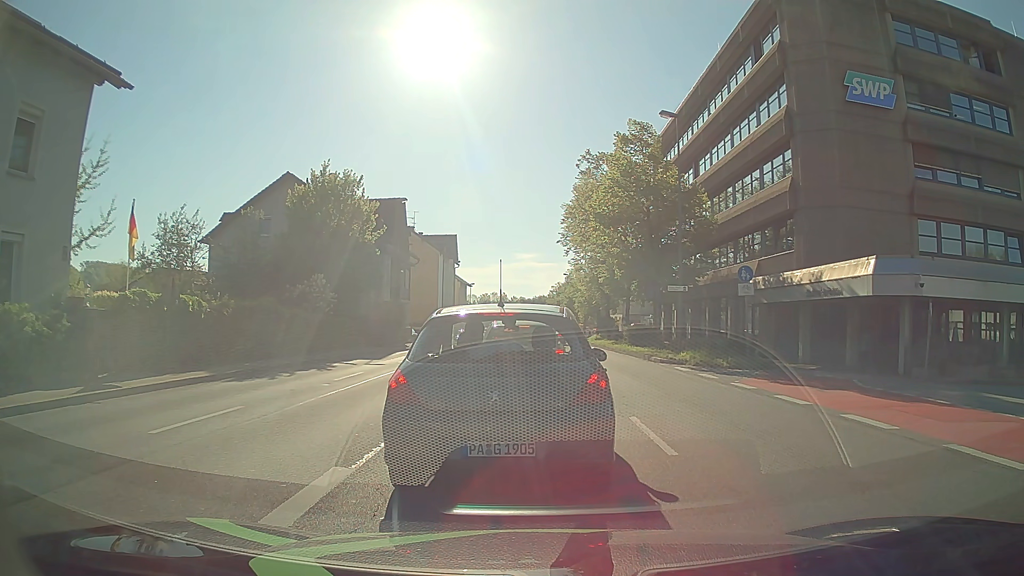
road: primary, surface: asphalt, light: Day
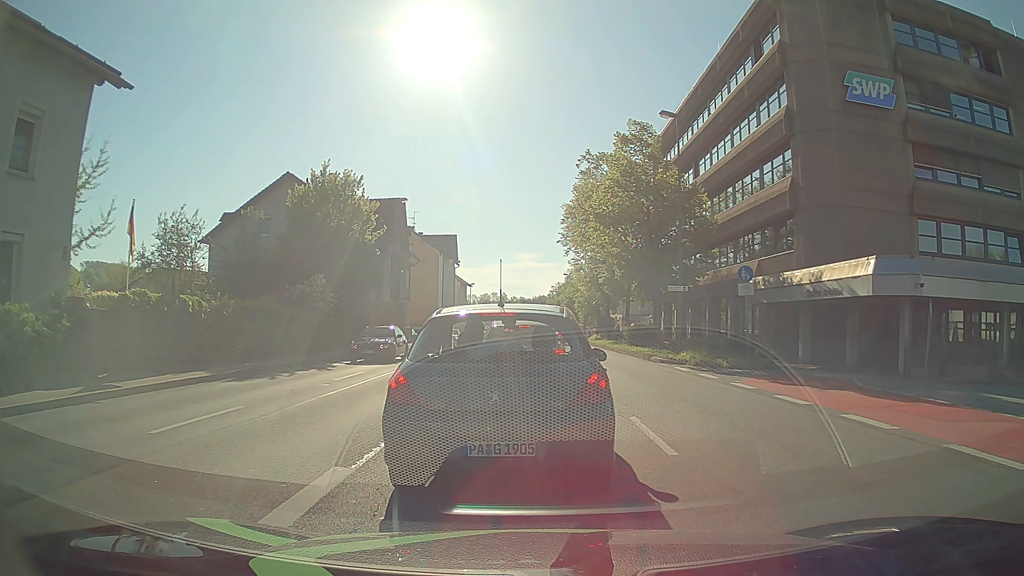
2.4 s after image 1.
(0.0, 0.0) m; 0°
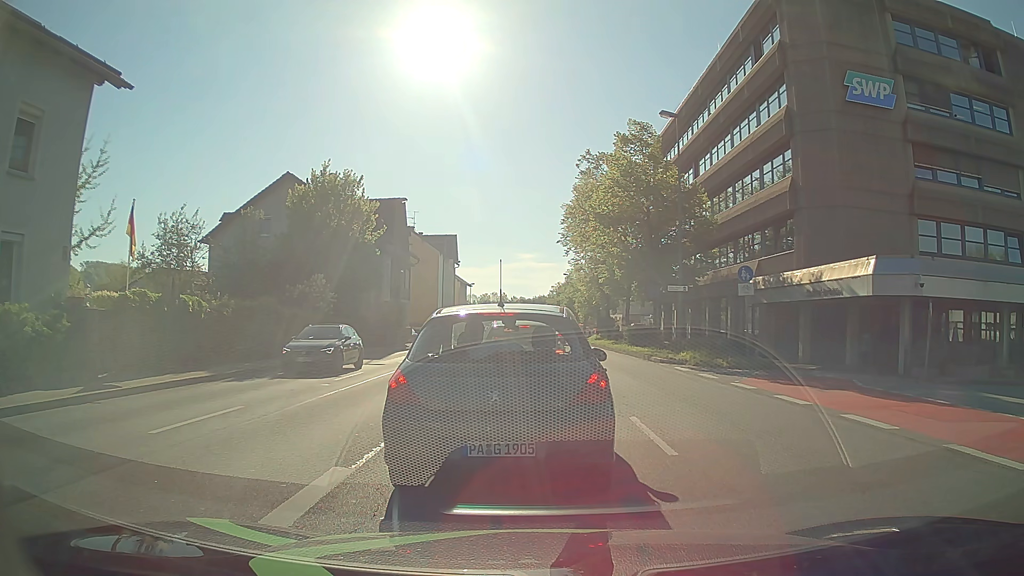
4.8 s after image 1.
(0.0, 0.0) m; 0°
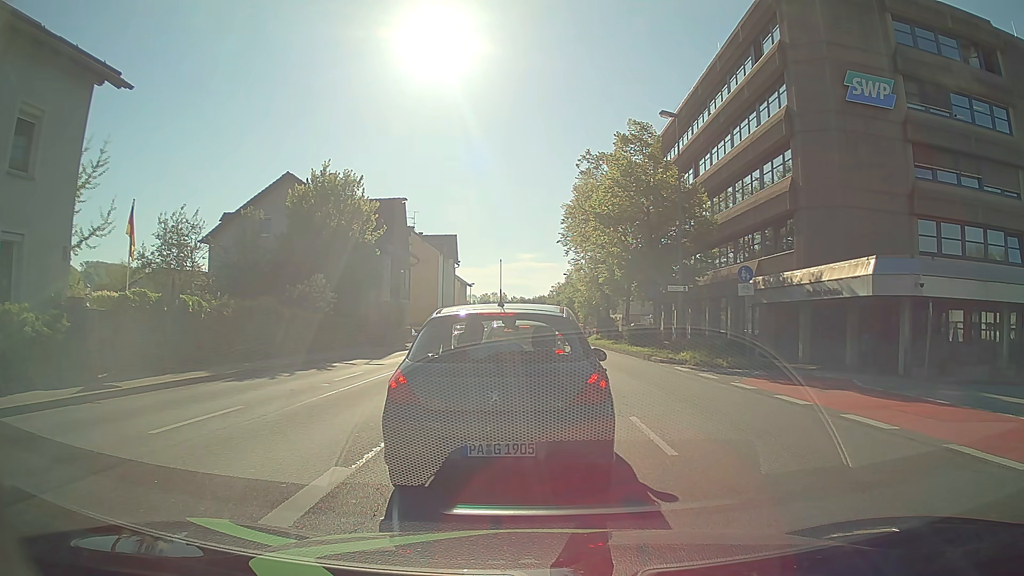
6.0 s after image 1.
(0.0, 0.0) m; 0°
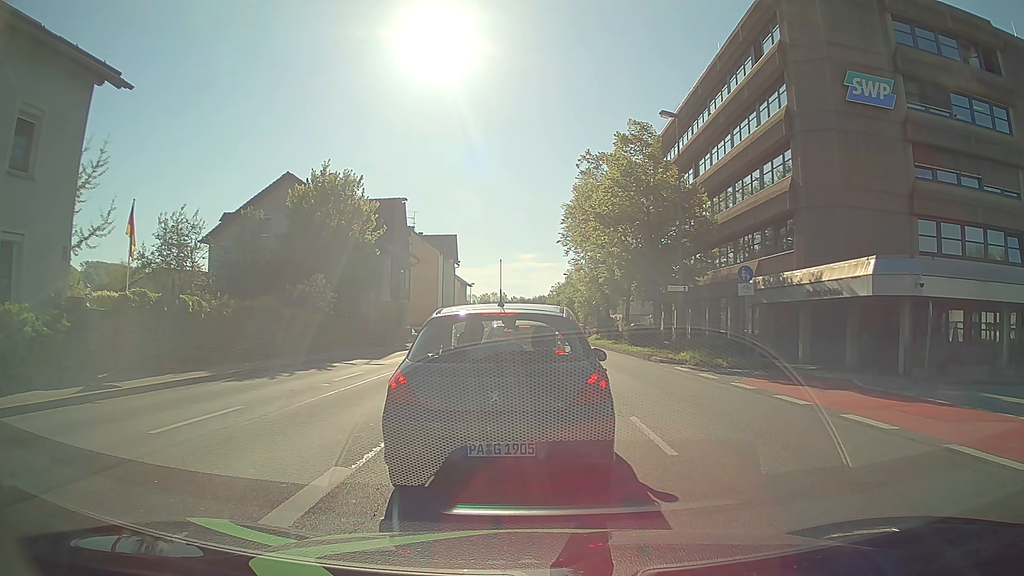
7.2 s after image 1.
(0.0, 0.0) m; 0°
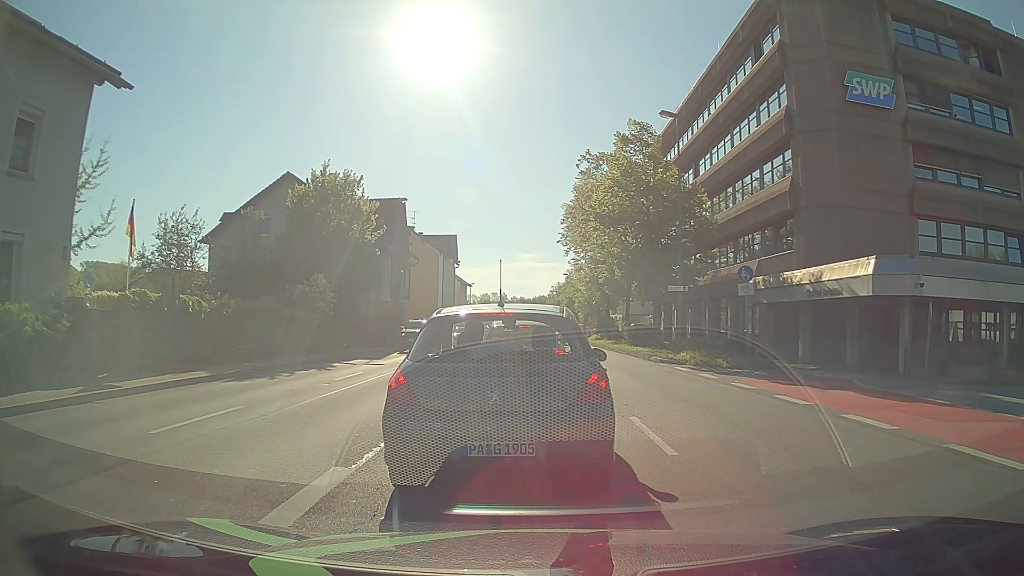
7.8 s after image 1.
(0.0, 0.0) m; 0°
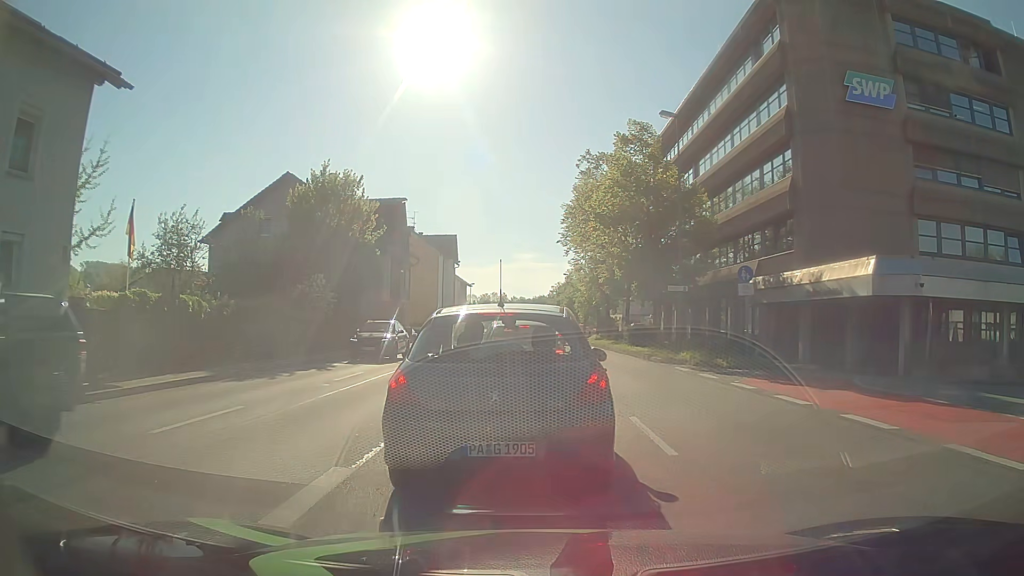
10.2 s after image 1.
(0.0, 0.0) m; 0°
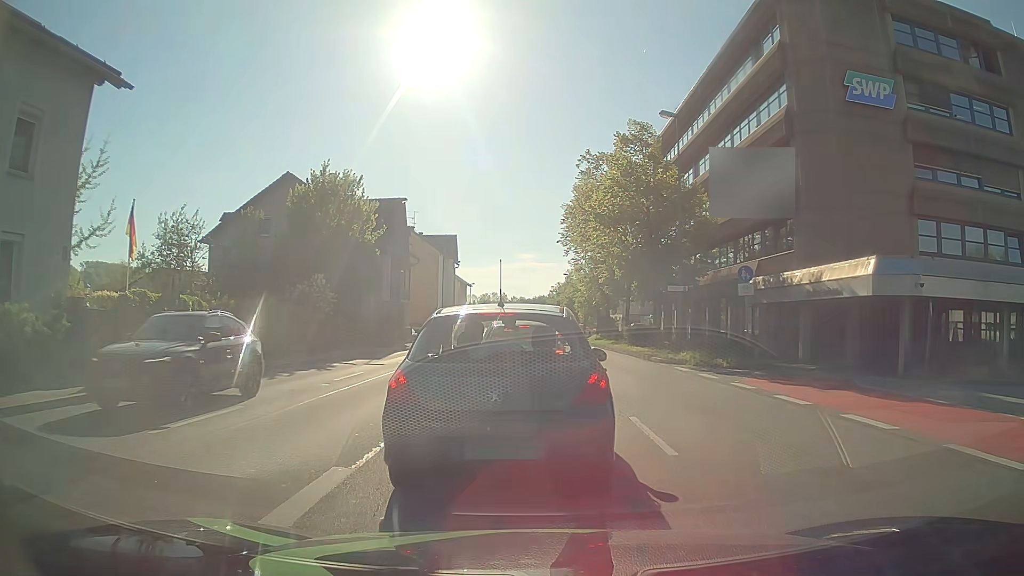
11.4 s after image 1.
(0.0, 0.0) m; 0°
